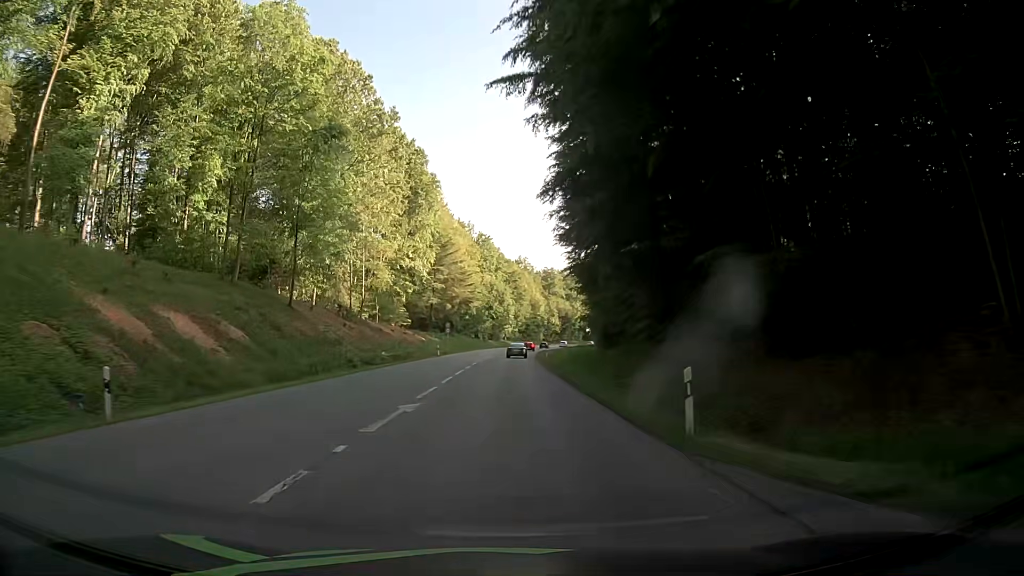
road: secondary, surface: asphalt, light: Day
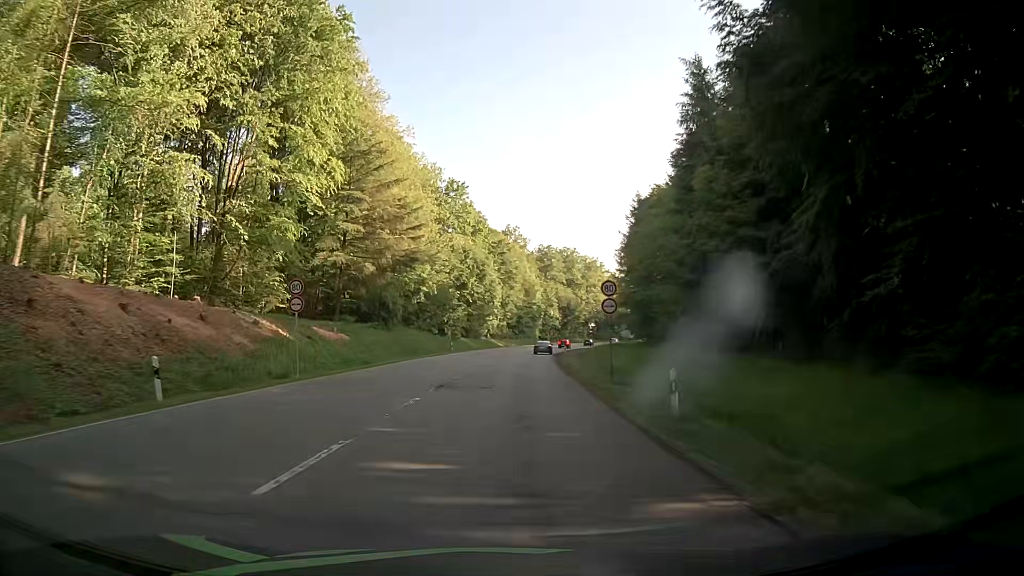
(+0.5, +53.9) m; +1°
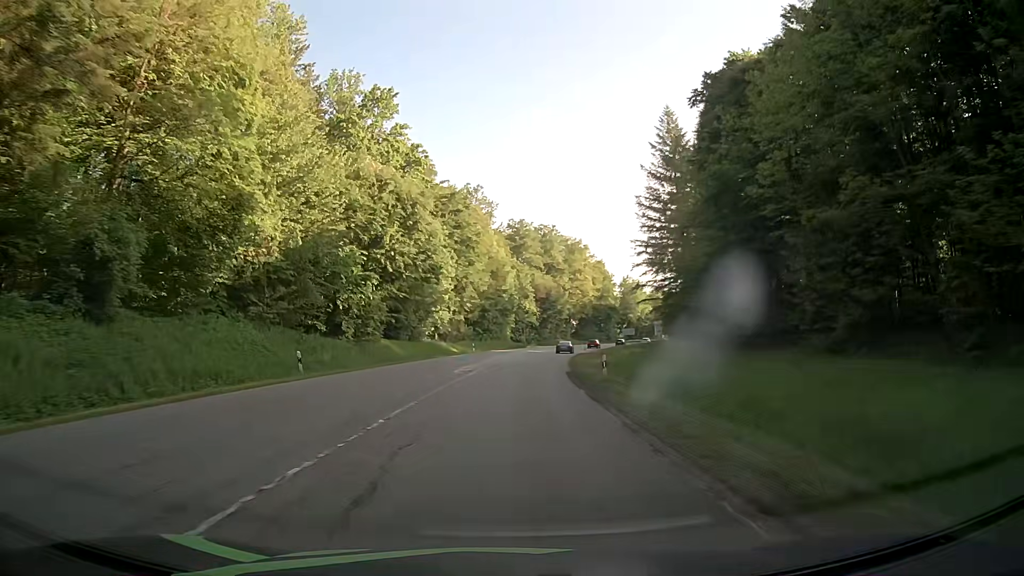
(+1.2, +43.1) m; +3°
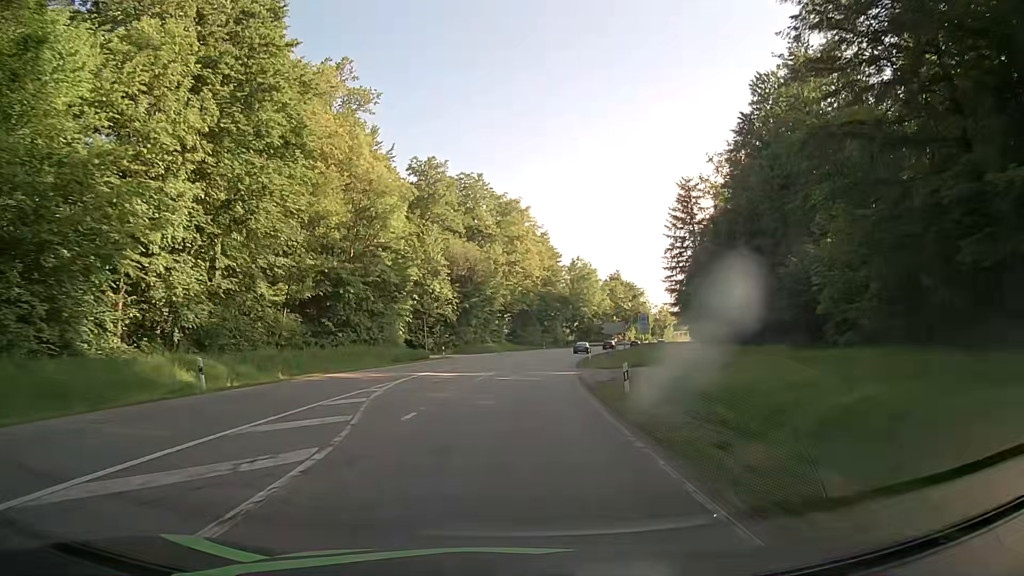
(+2.5, +53.7) m; +6°
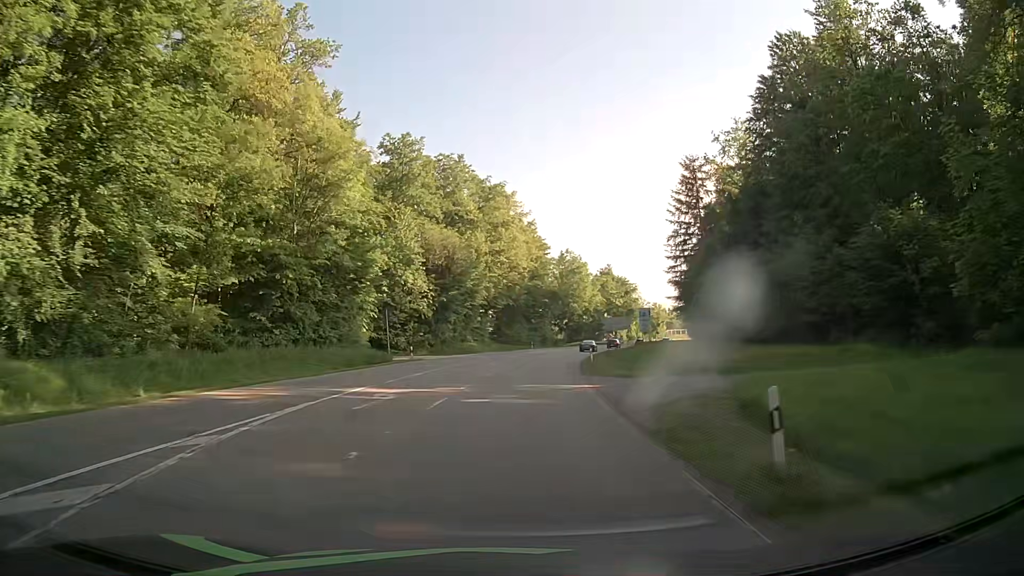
(0.0, +10.8) m; +1°
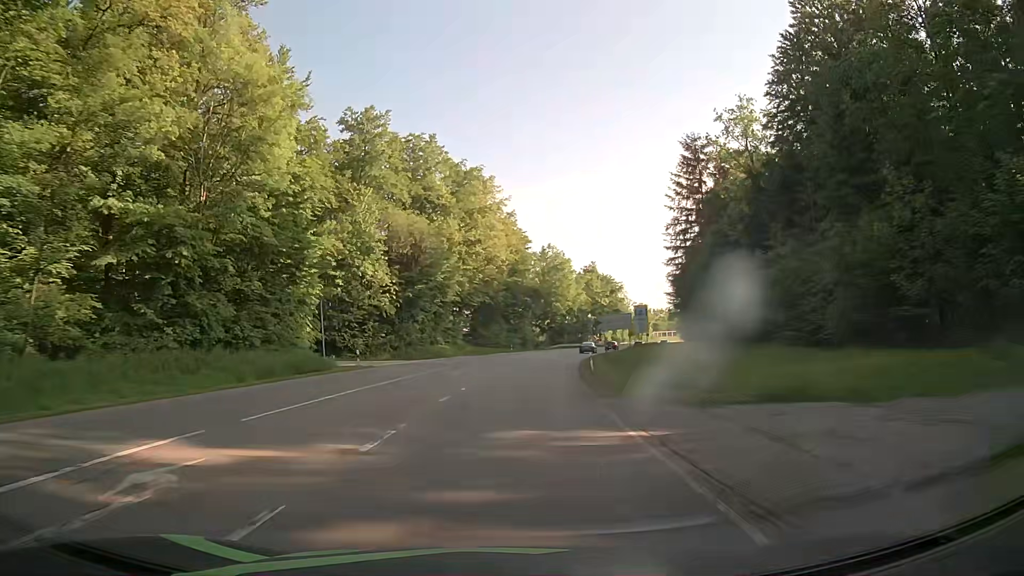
(+0.2, +10.8) m; +2°
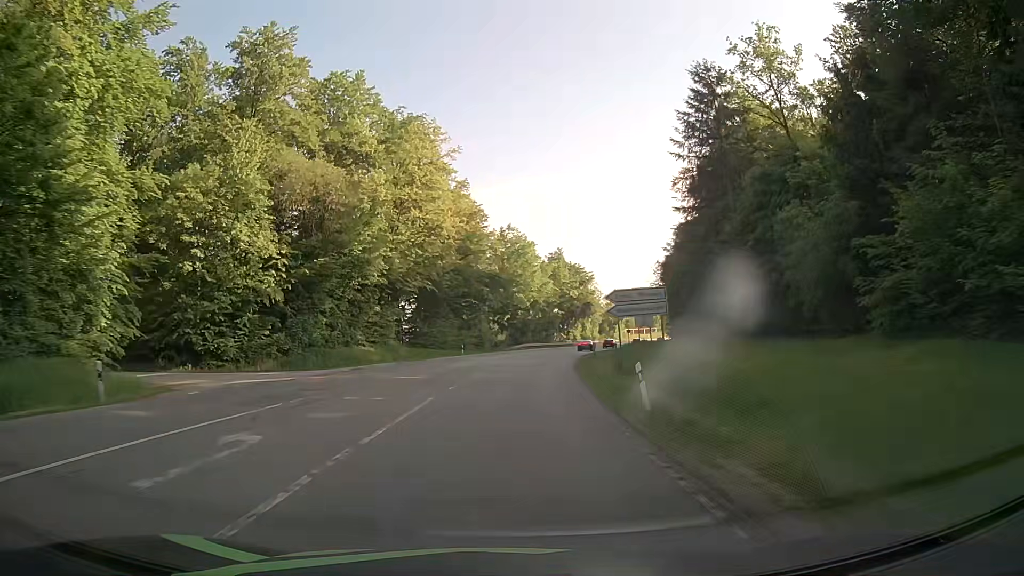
(+0.7, +21.5) m; +4°
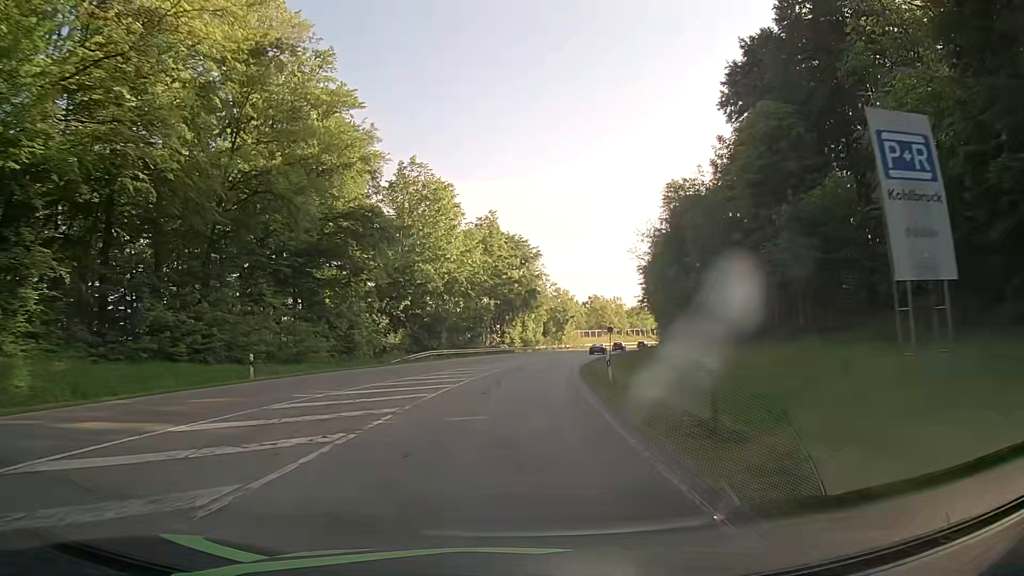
(+2.4, +43.0) m; +6°
(0, +10) (+1, +20) (+1, +30) (+2, +40) (+4, +50) (+6, +60) (+8, +69) (+10, +79) (+12, +89) (+15, +98) m
